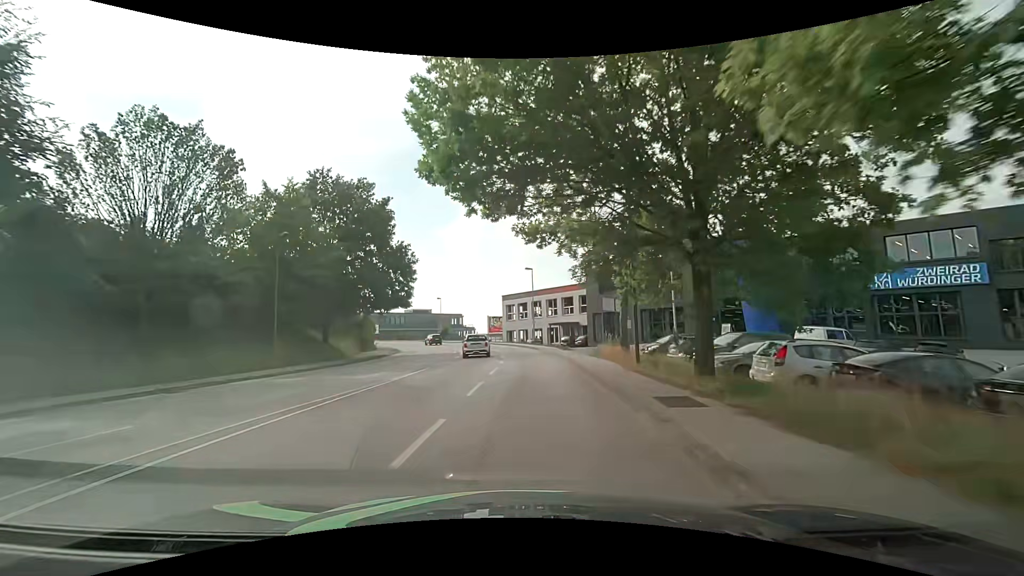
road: tertiary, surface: asphalt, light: Day
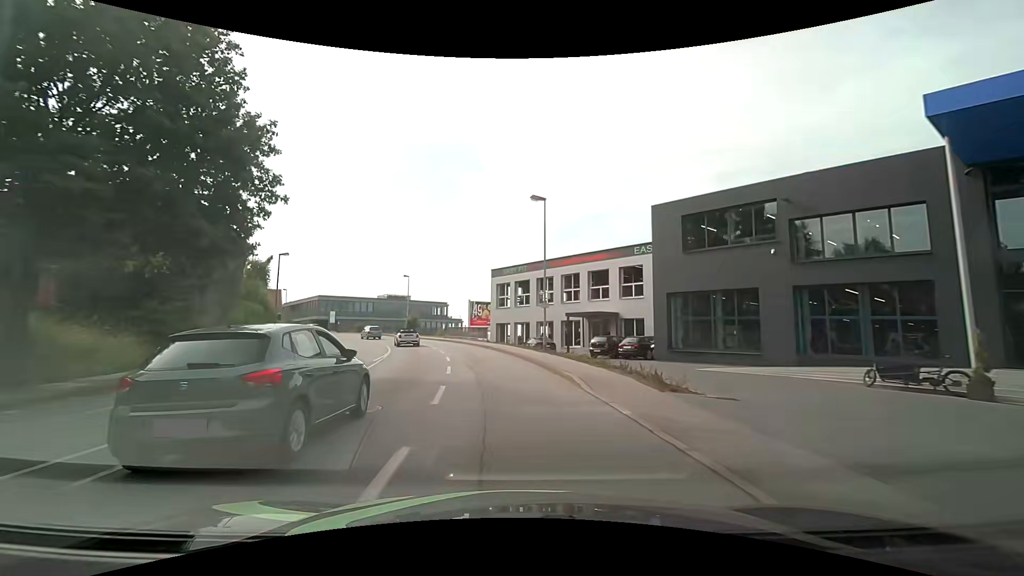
(+1.0, +26.4) m; +2°
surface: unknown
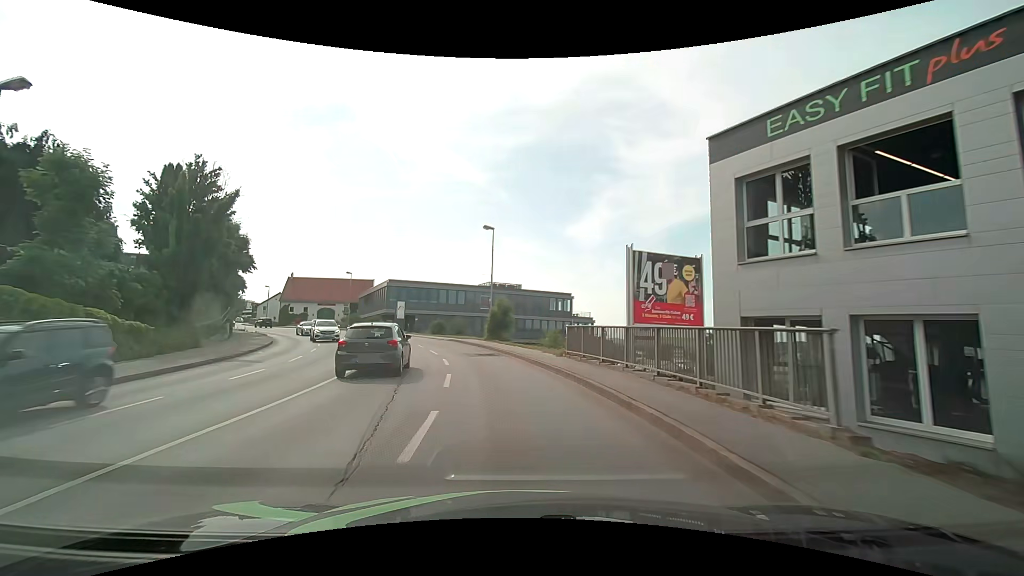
(-3.9, +34.0) m; -14°
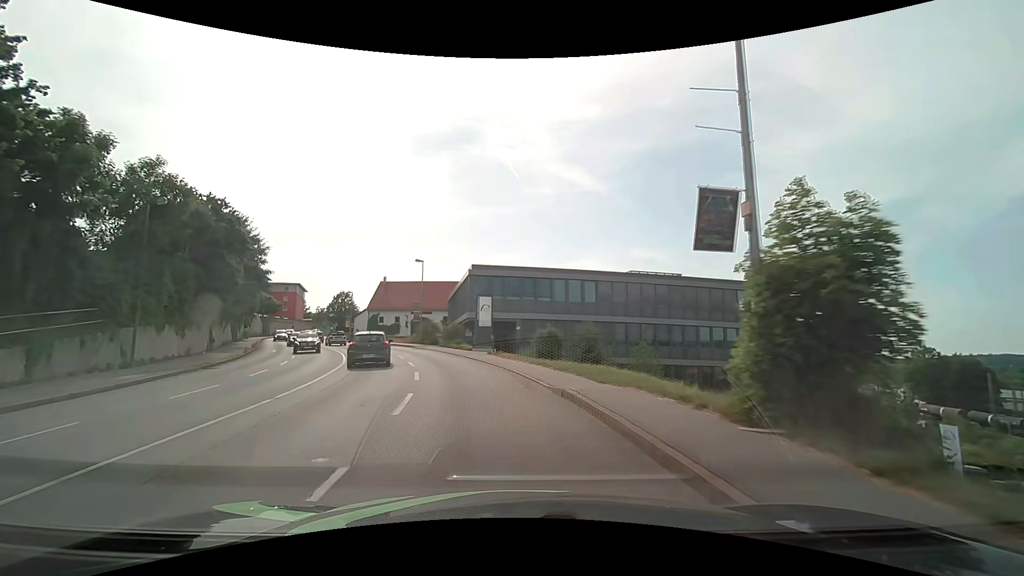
(-3.0, +27.1) m; -15°
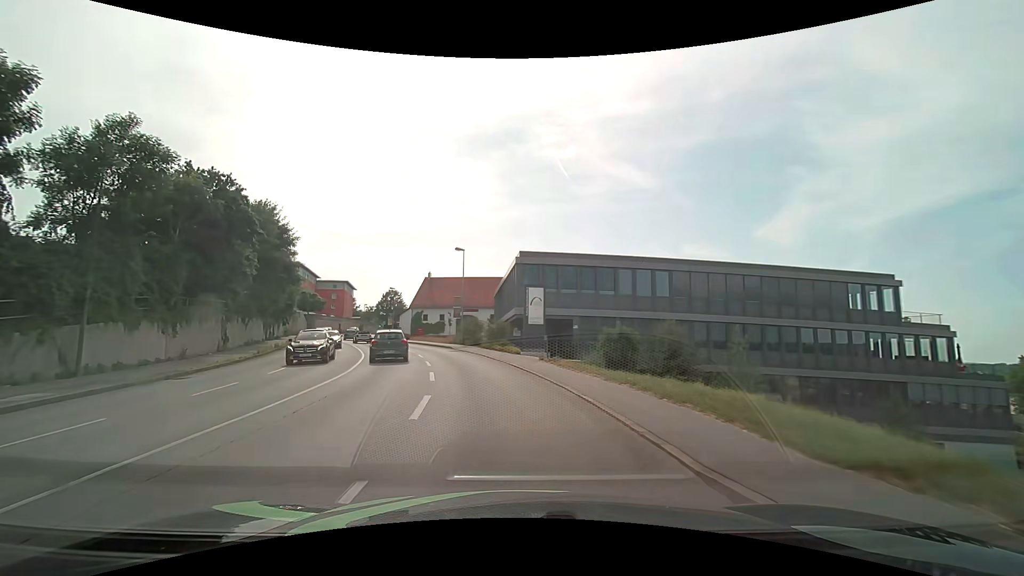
(-0.3, +6.7) m; -6°
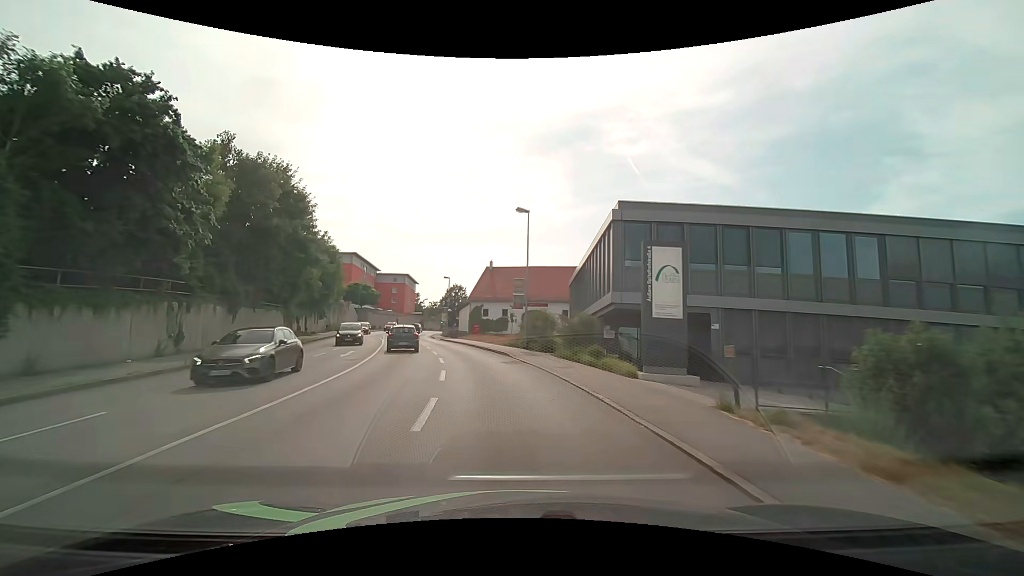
(-1.1, +13.3) m; -8°
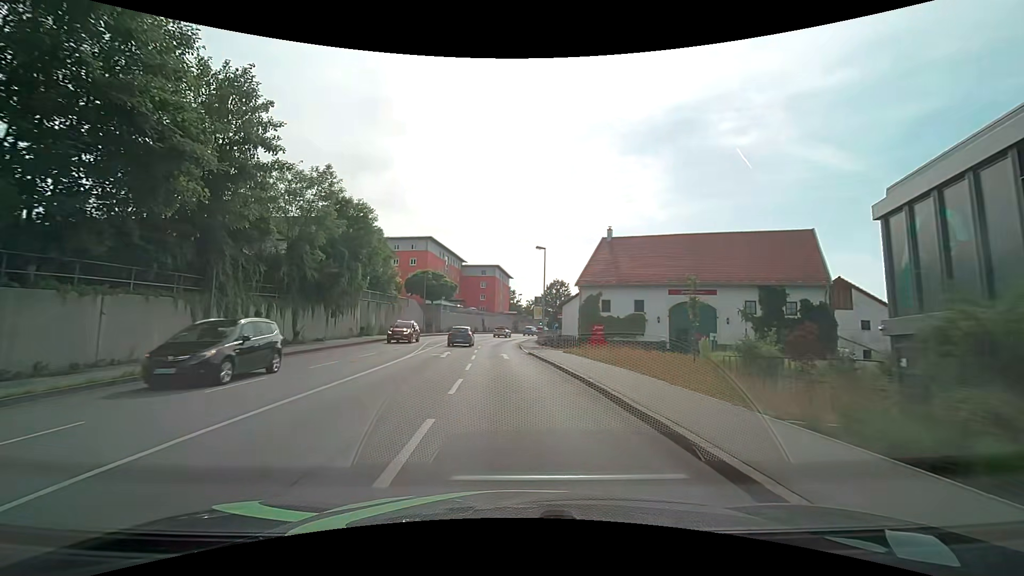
(-2.9, +26.4) m; -12°
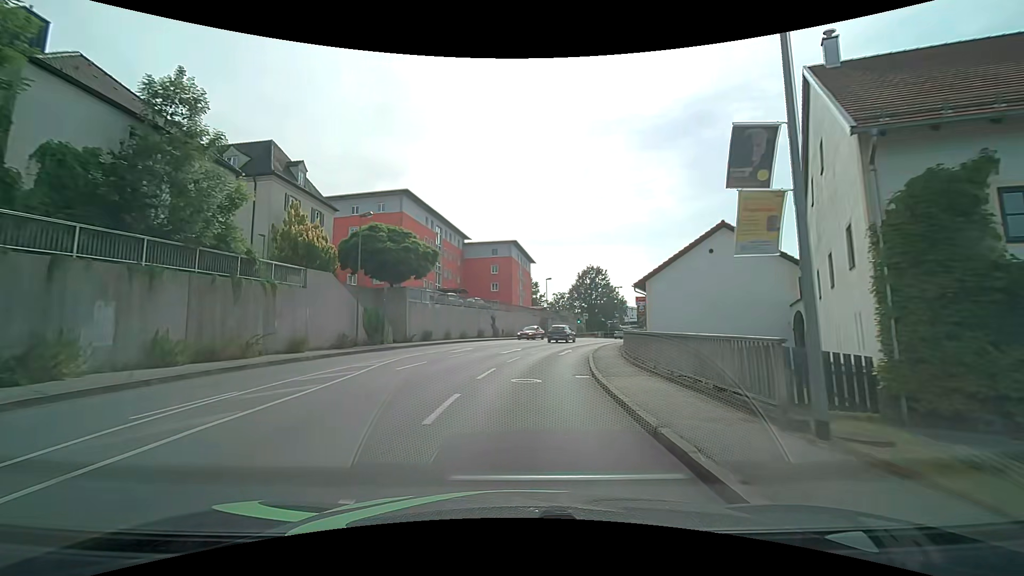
(-1.3, +33.4) m; -2°
(0, +10) (+1, +20) (+2, +30) (+5, +40) (+8, +49) (+12, +58) (+16, +67) (+21, +76) (+27, +84) (+32, +92) m
